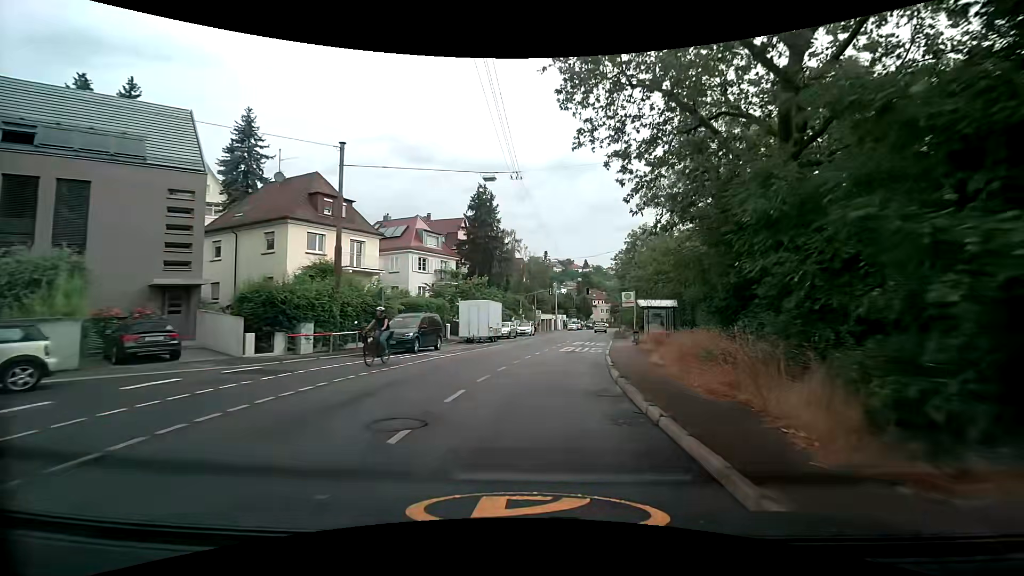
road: secondary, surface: asphalt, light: Day
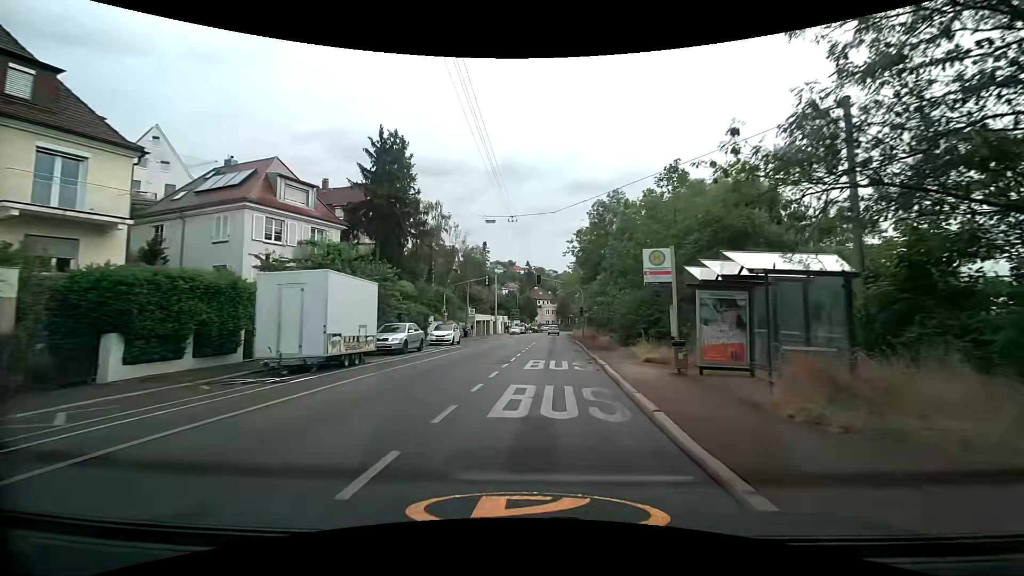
(+1.1, +19.2) m; +6°
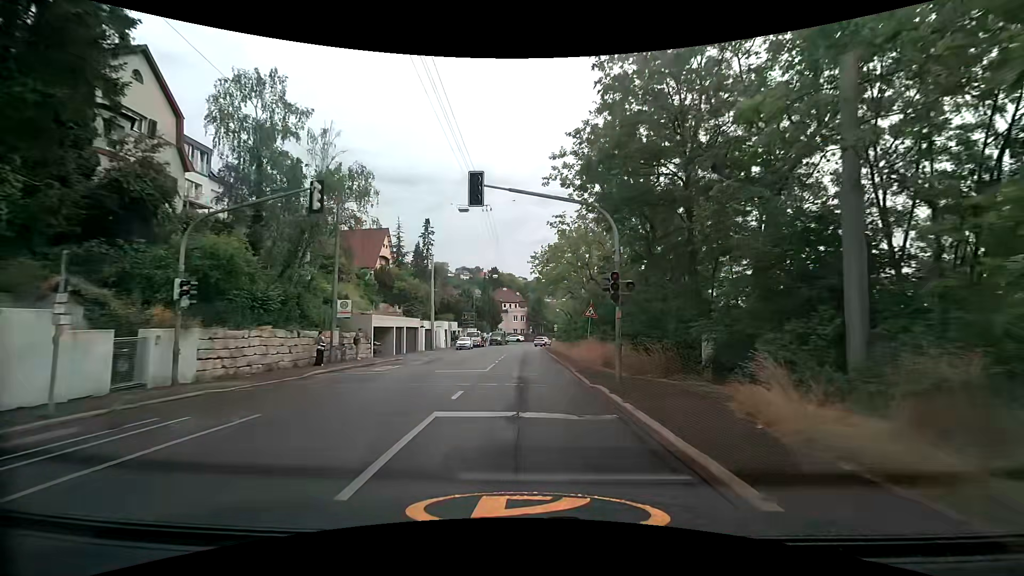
(+1.6, +31.4) m; +3°
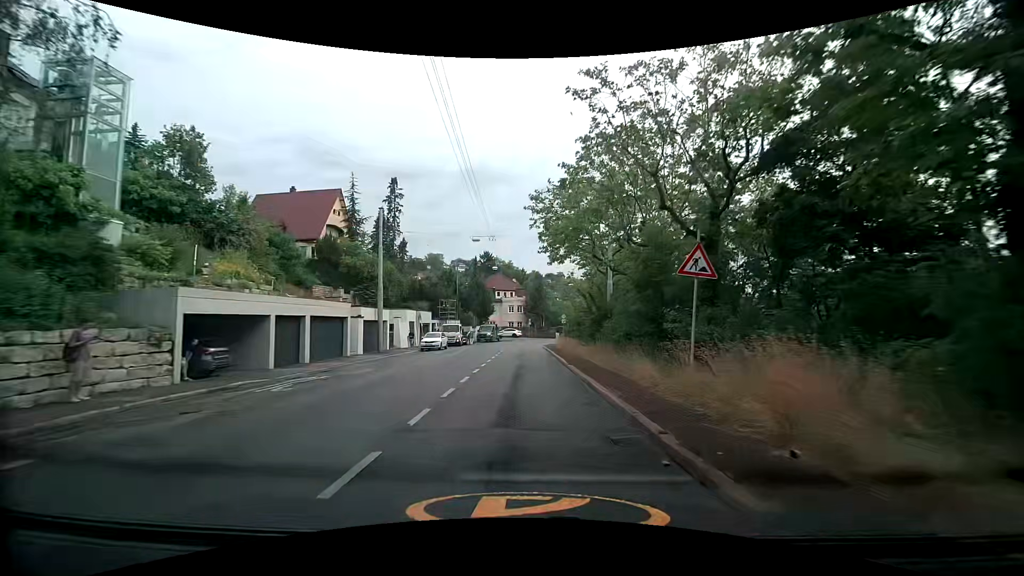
(+0.1, +18.9) m; +1°
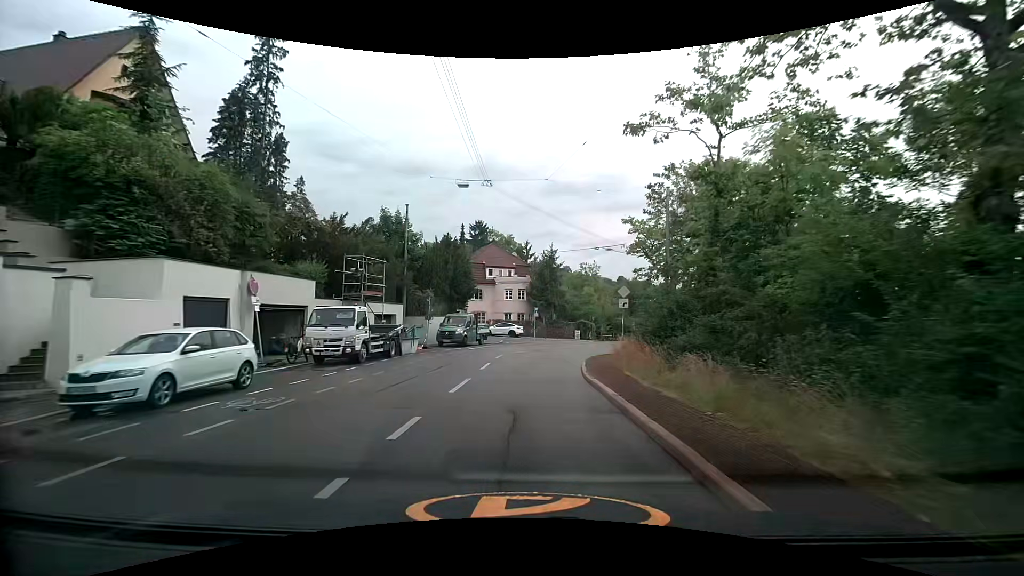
(-0.4, +31.2) m; -1°
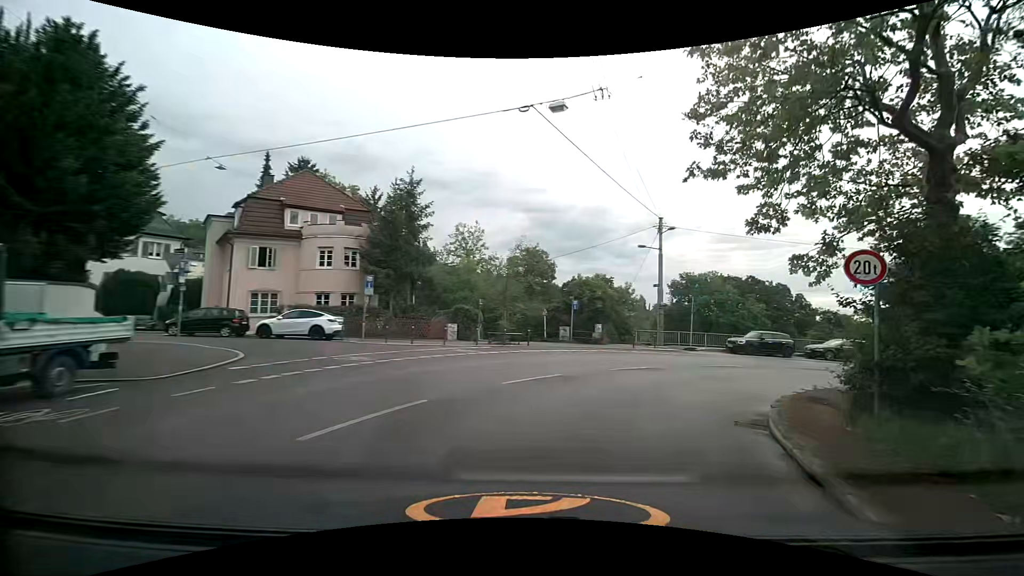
(+1.7, +28.1) m; +16°
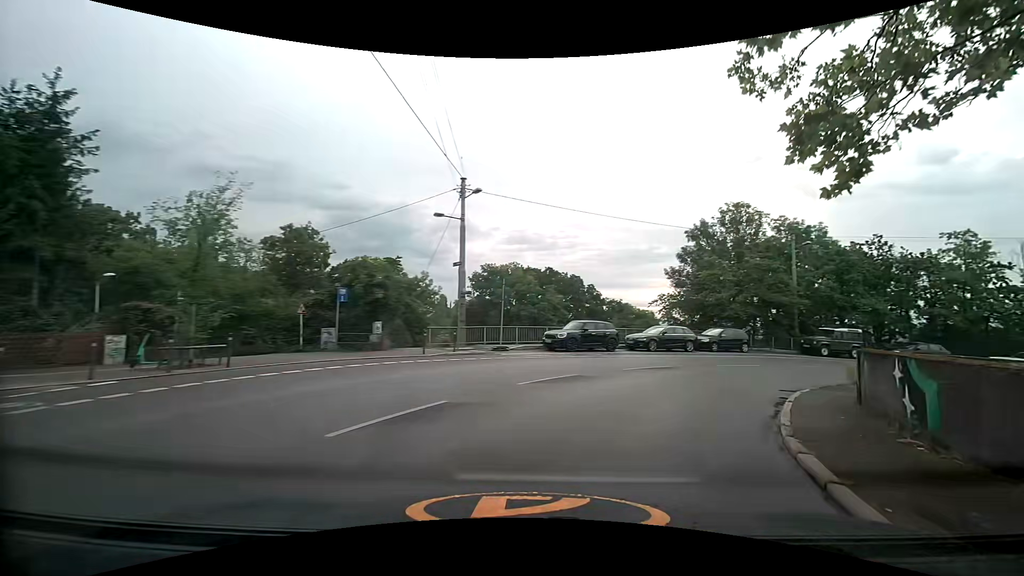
(+1.9, +10.2) m; +22°
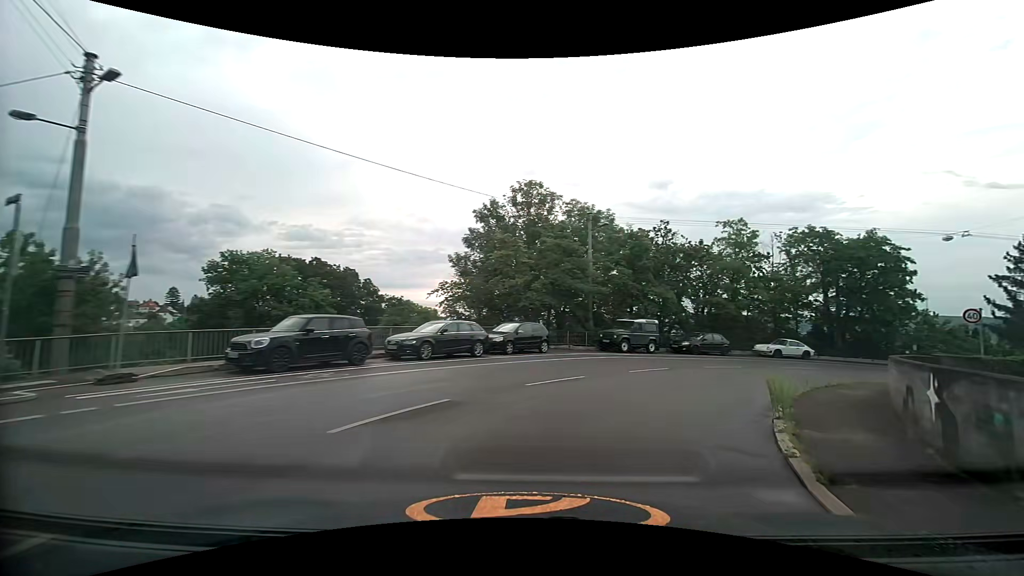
(+2.2, +10.2) m; +25°
(+2, +10) (+7, +18) (+15, +24) (+24, +27) (+34, +26) (+44, +22) (+52, +17) (+61, +12) (+70, +7) (+79, +3) m
